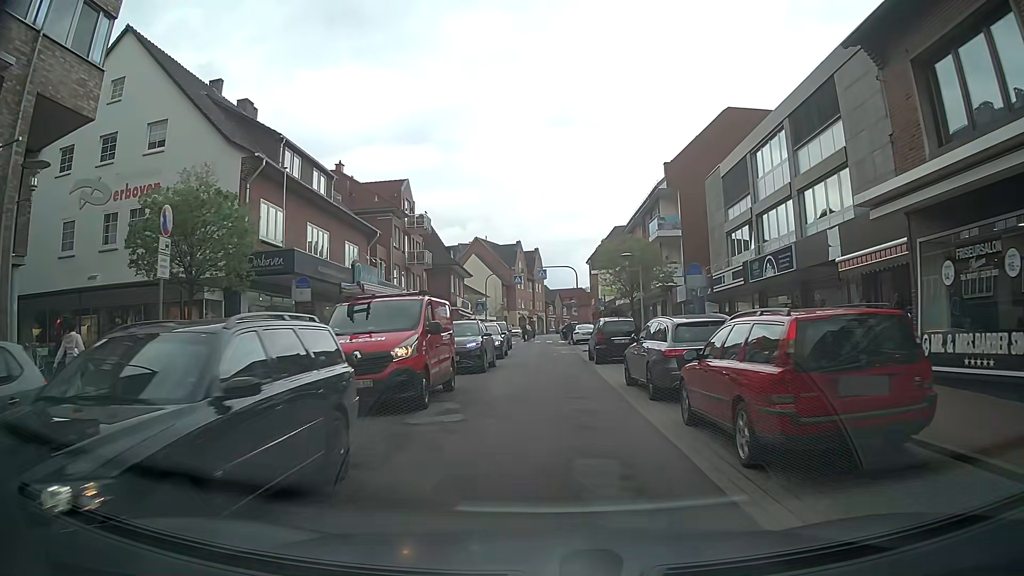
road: unclassified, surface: asphalt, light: Day
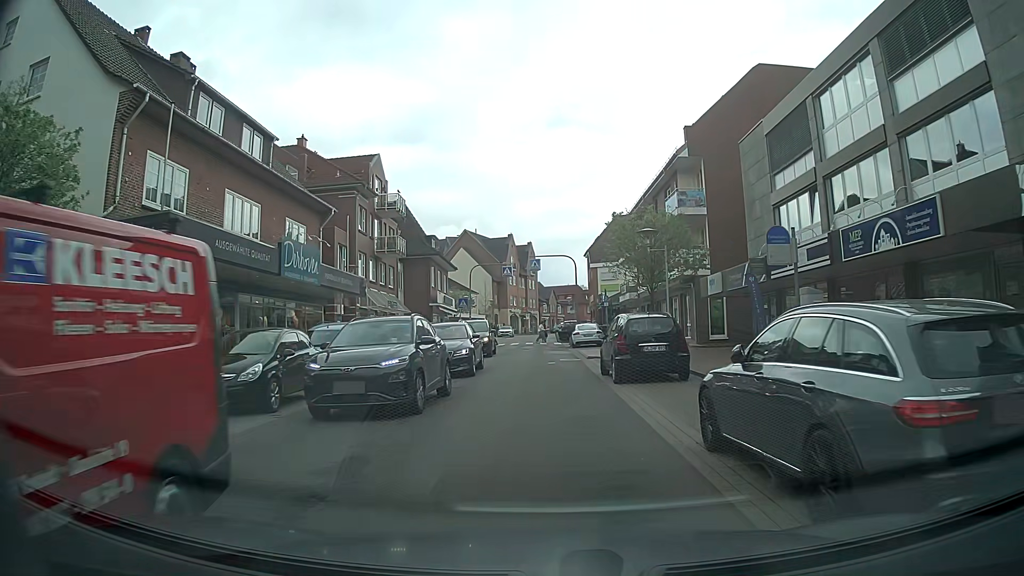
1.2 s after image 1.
(+0.1, +8.0) m; +1°
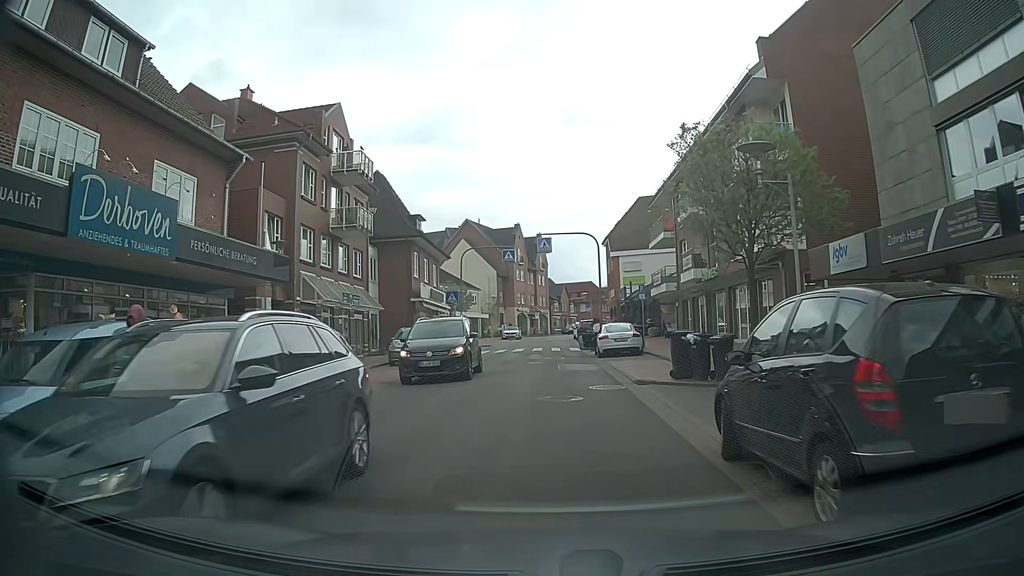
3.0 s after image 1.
(-0.1, +11.4) m; -1°
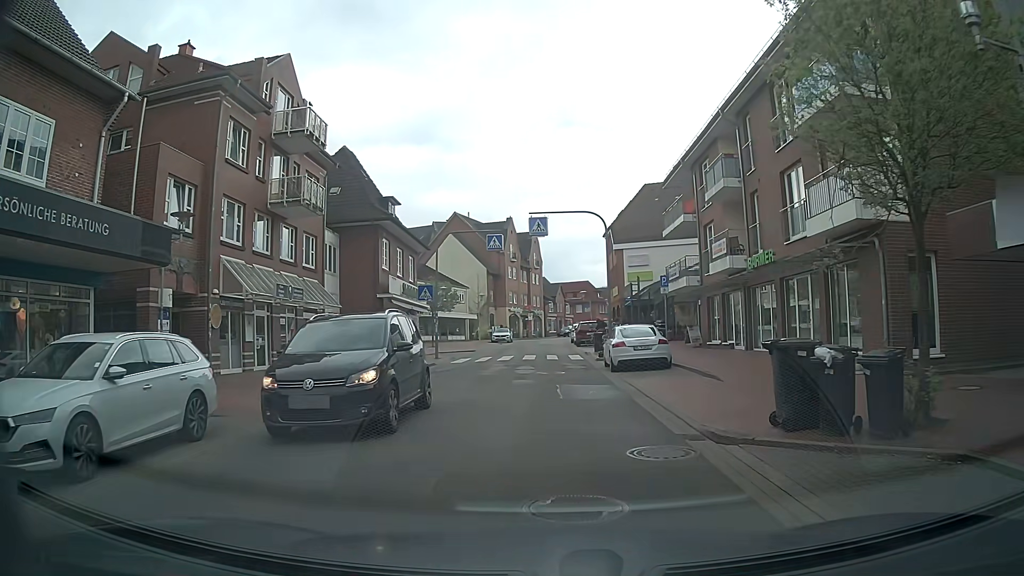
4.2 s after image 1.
(0.0, +7.2) m; +1°
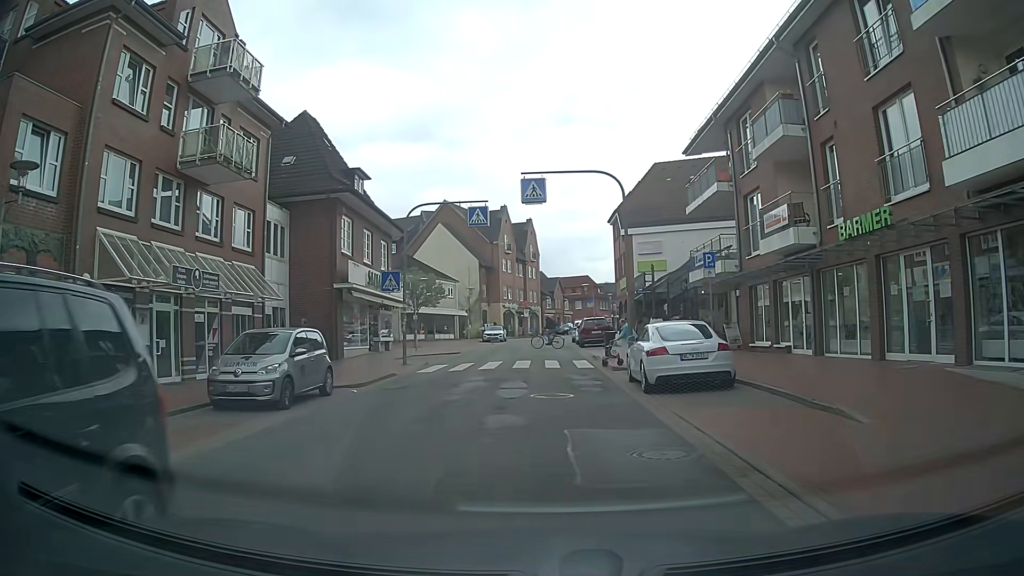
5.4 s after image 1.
(0.0, +6.9) m; 0°
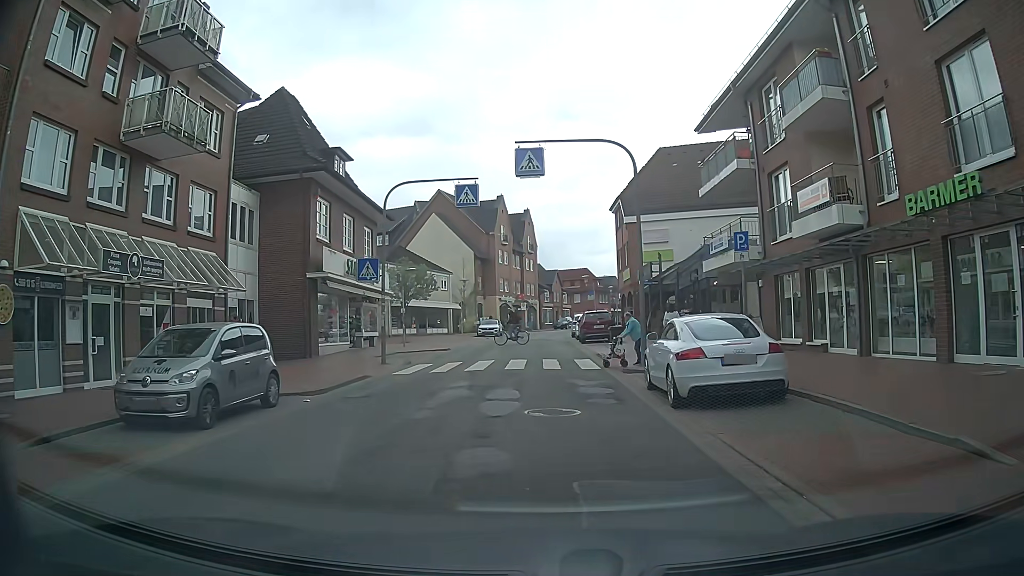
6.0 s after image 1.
(0.0, +3.0) m; -1°
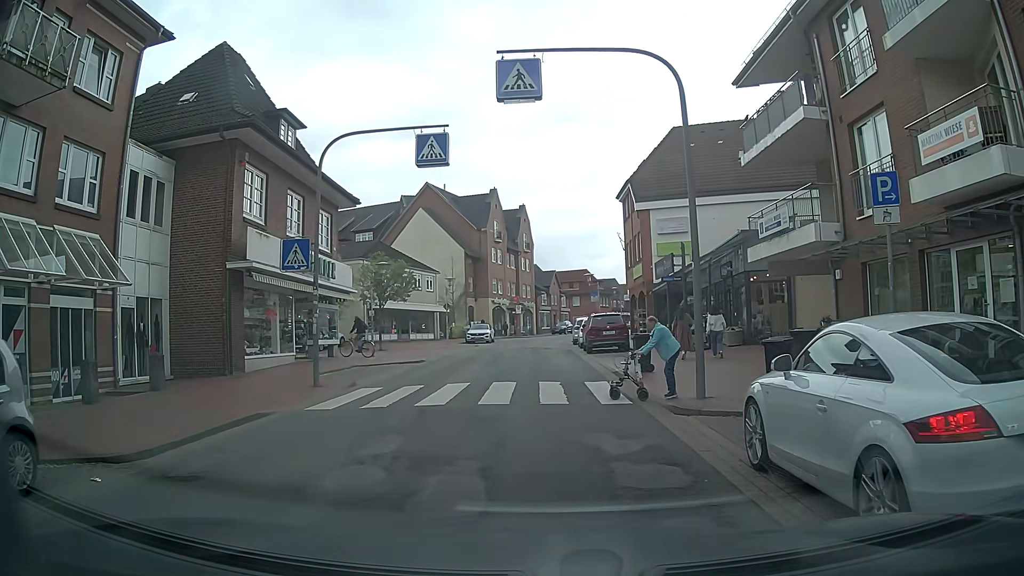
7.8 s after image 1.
(+0.3, +6.4) m; -1°
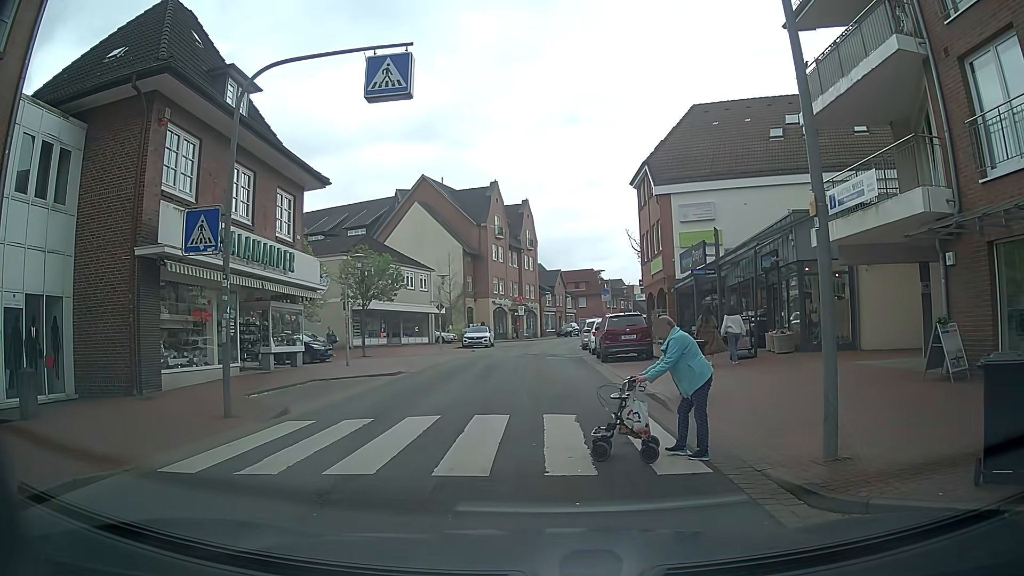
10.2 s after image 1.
(+0.1, +4.8) m; -1°
